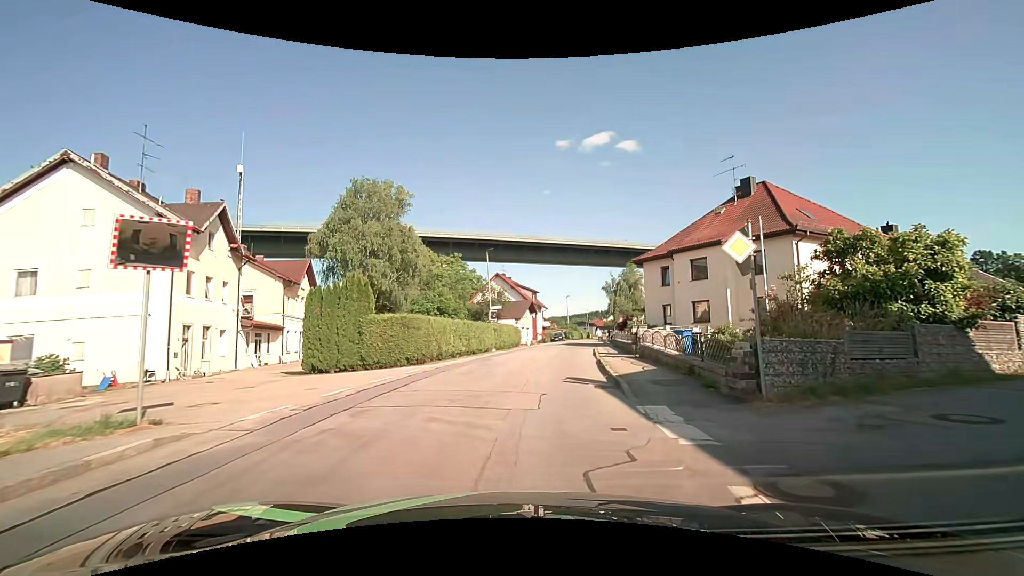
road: unclassified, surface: asphalt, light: Day
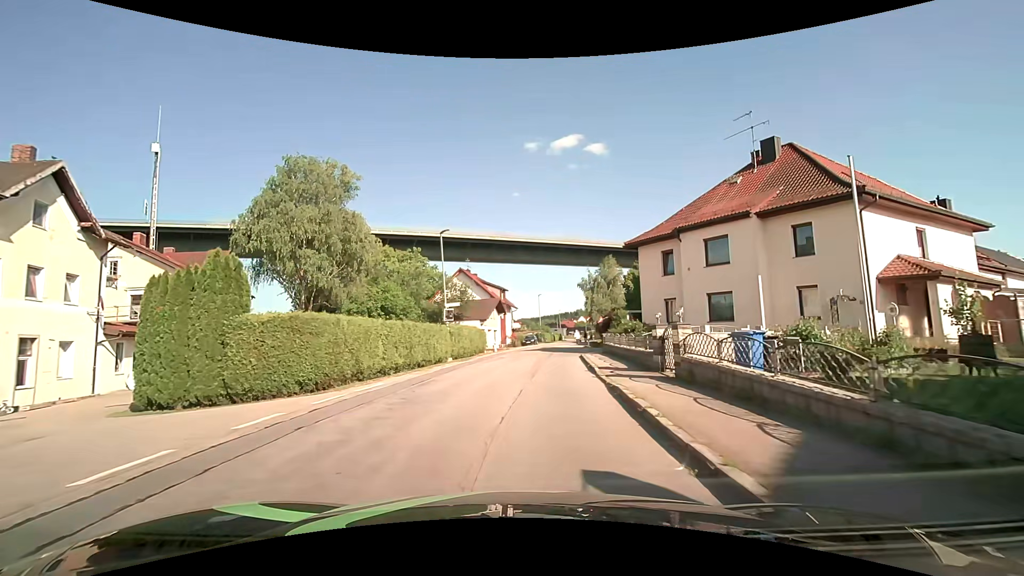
(+0.5, +8.7) m; +5°
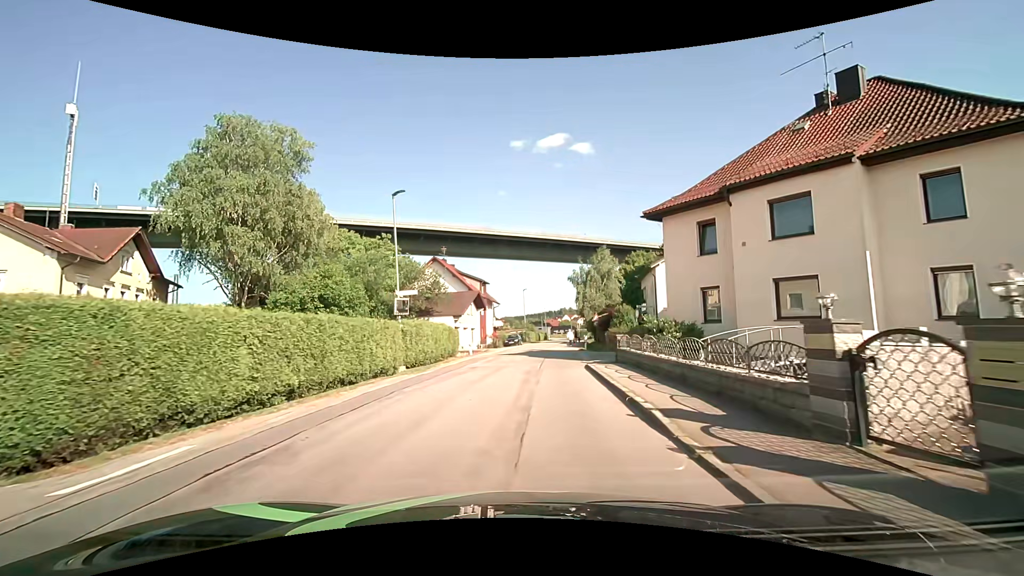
(+0.1, +8.6) m; +2°
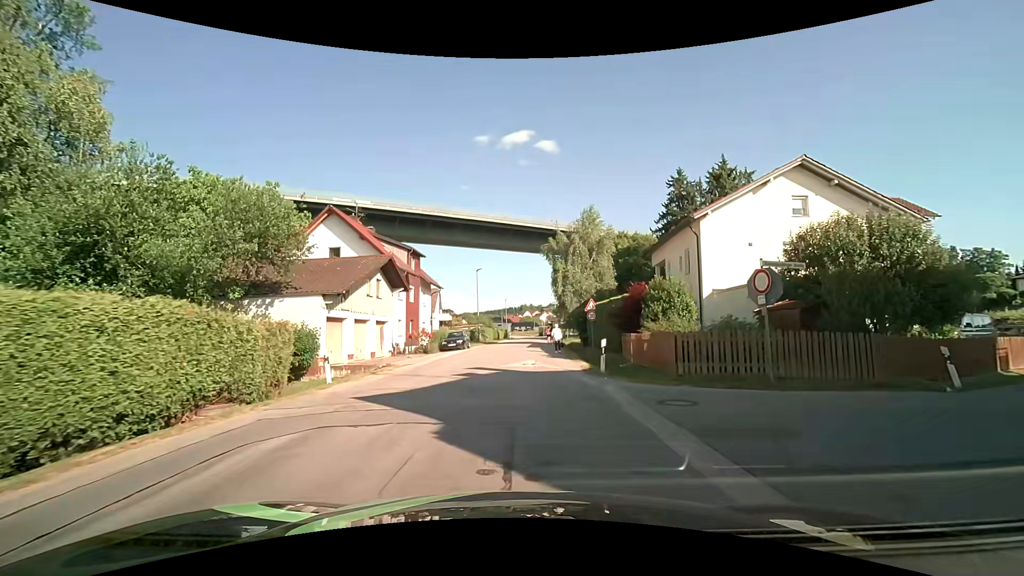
(+0.9, +21.1) m; +5°
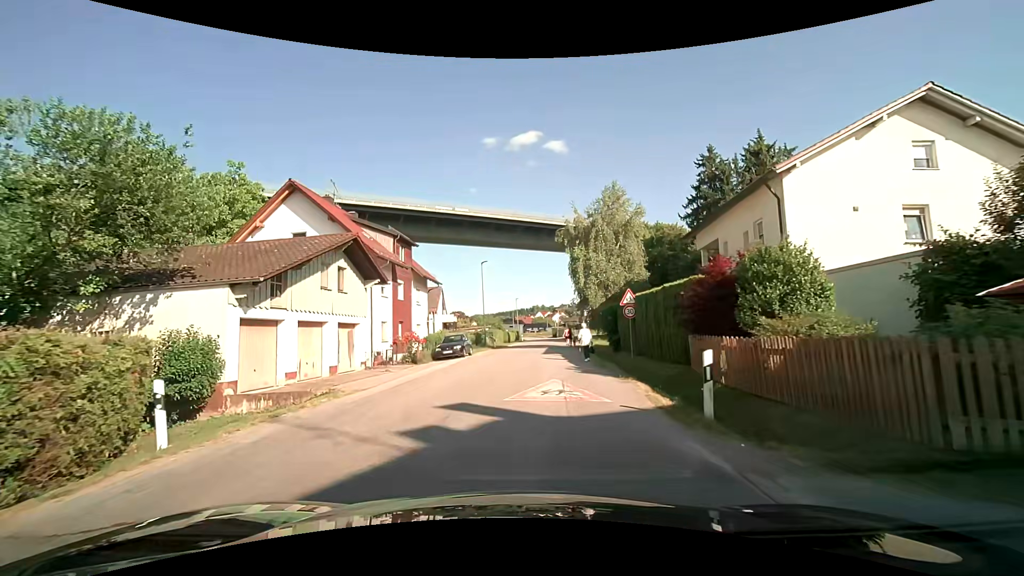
(0.0, +7.6) m; -1°
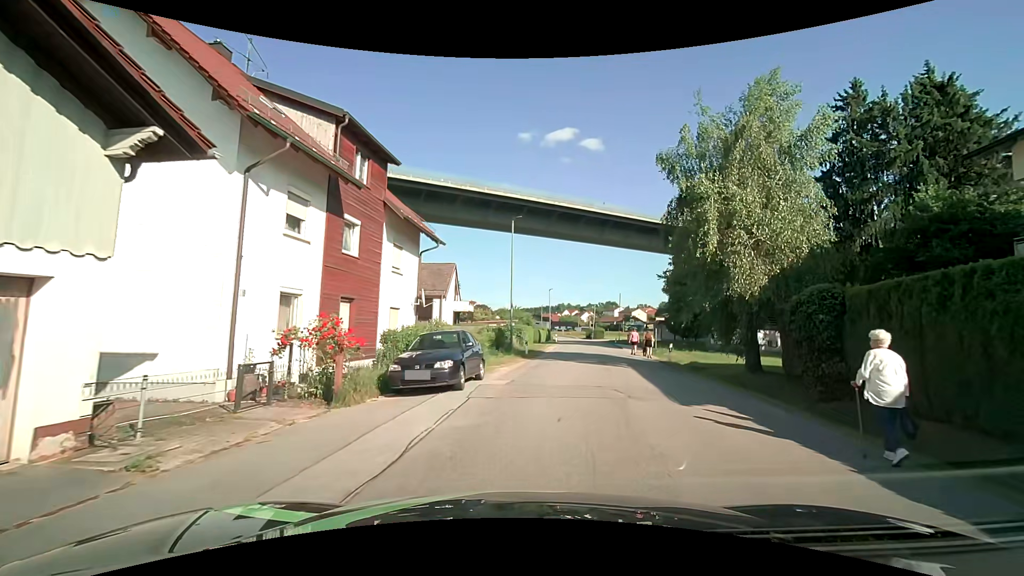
(-1.4, +17.4) m; -4°
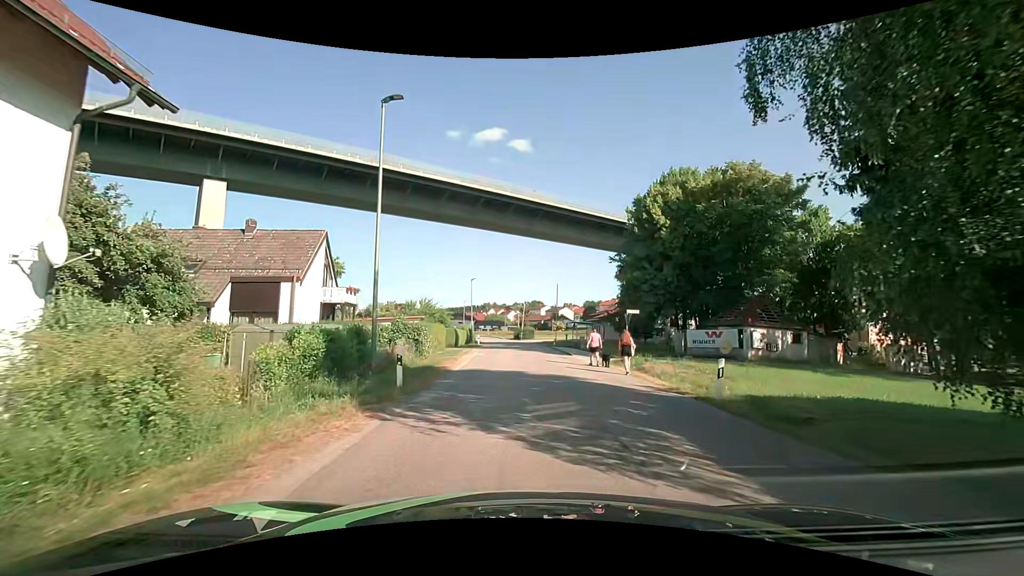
(+1.3, +15.5) m; +9°
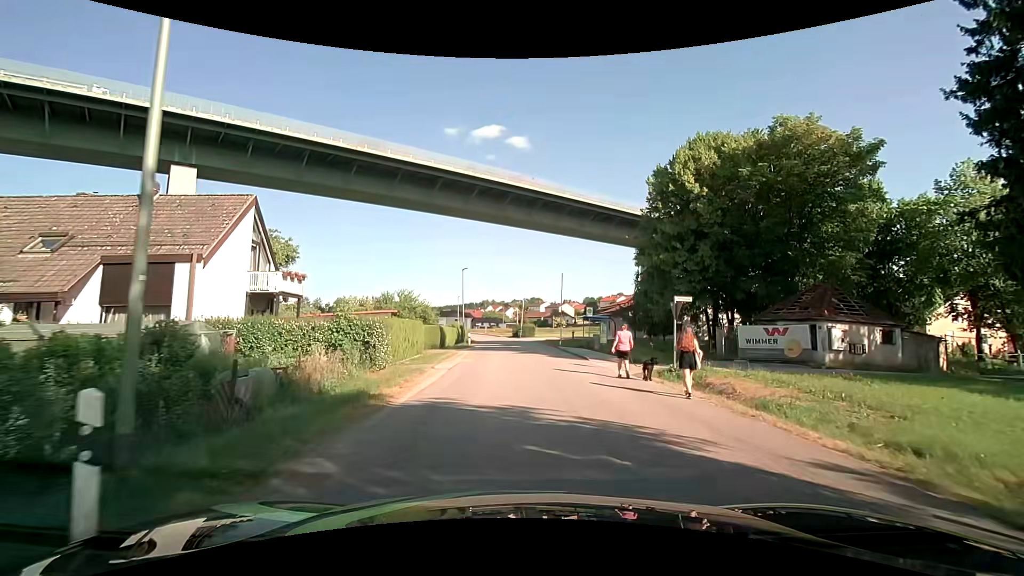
(-0.1, +8.6) m; 0°
(0, +10) (0, +20) (+1, +30) (+1, +40) (+1, +50) (0, +60) (0, +70) (-1, +80) (-3, +90) (-5, +100) m
